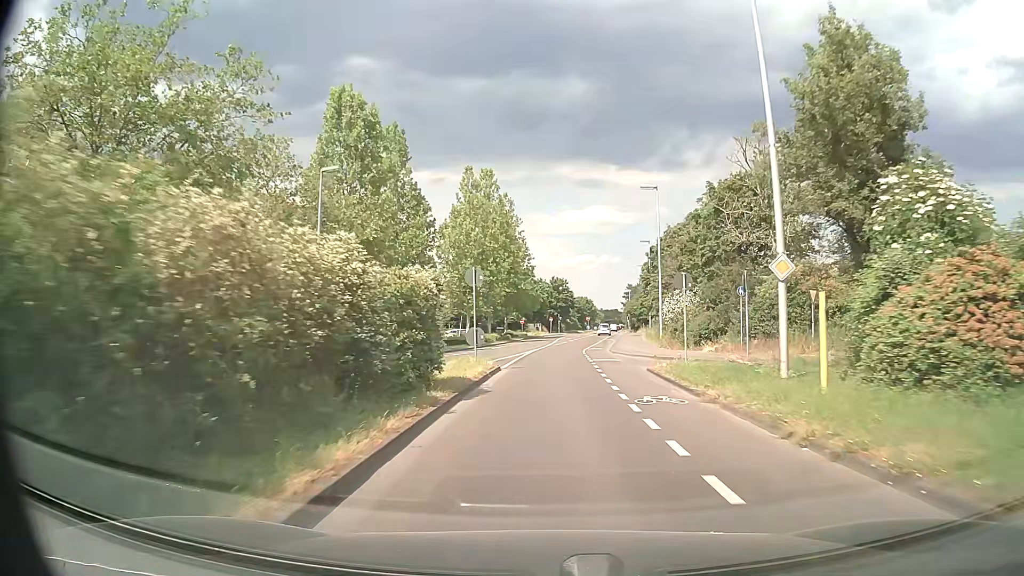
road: secondary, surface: asphalt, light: Day
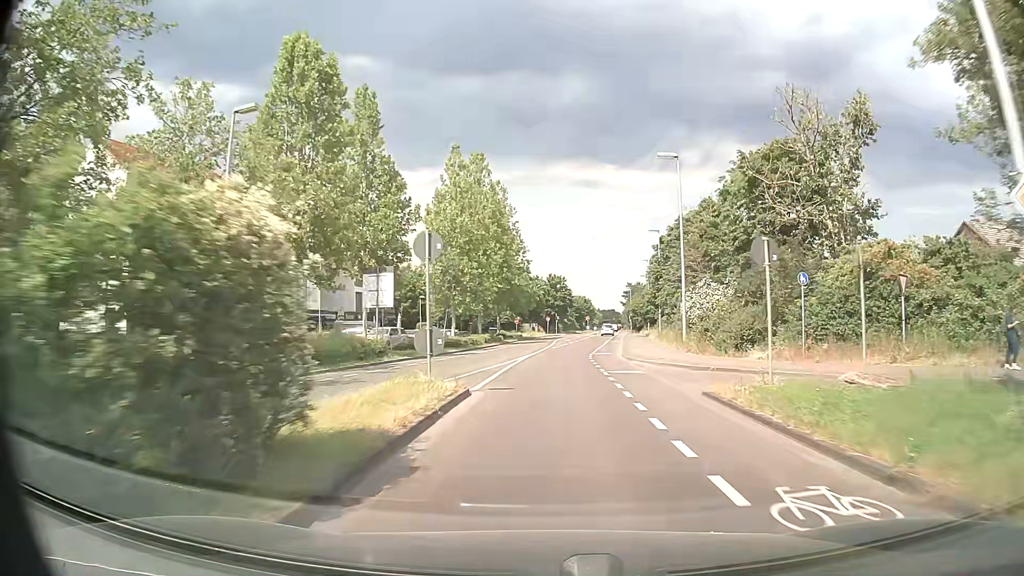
(0.0, +8.0) m; 0°
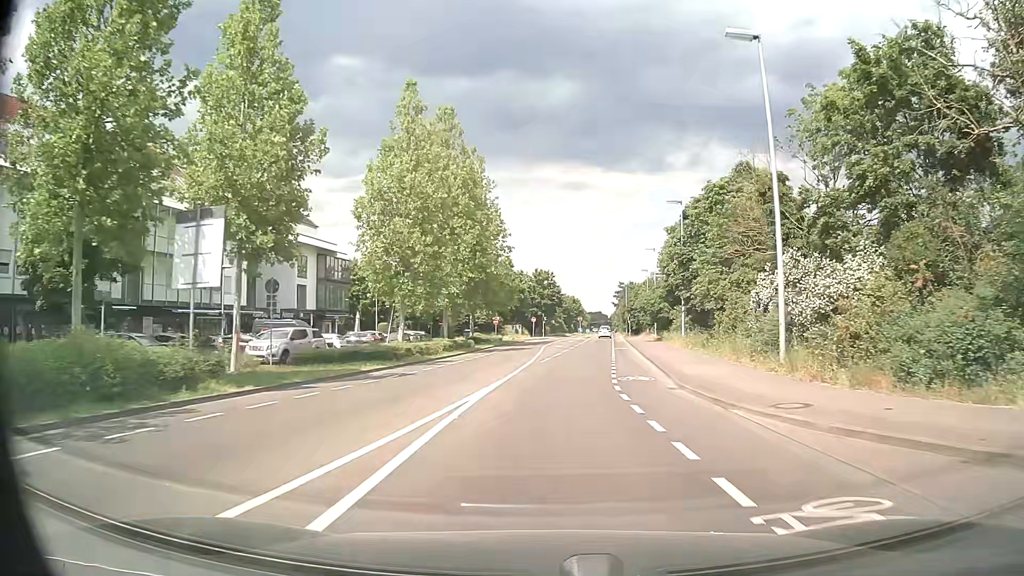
(+0.1, +16.0) m; +1°
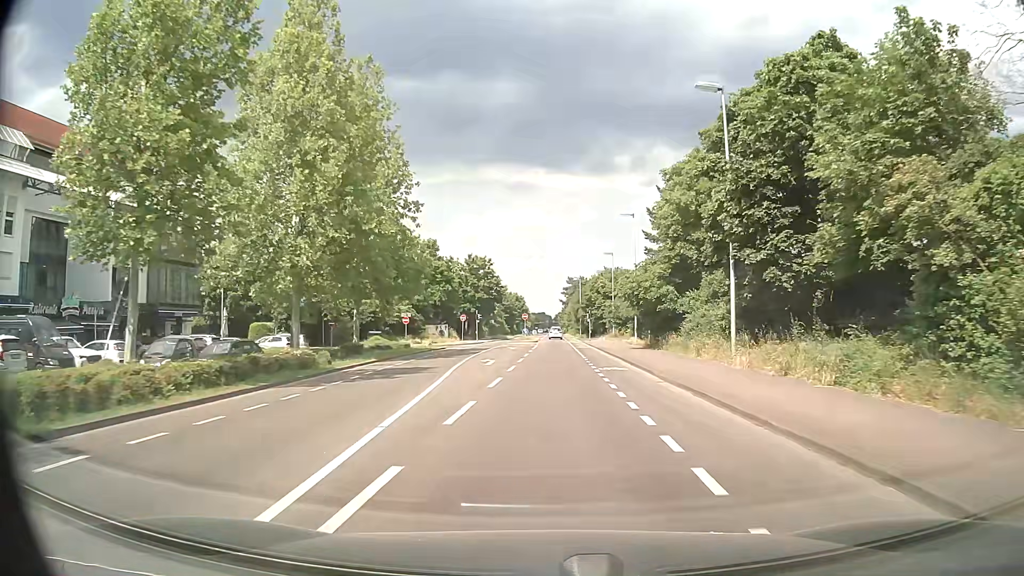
(+1.1, +23.7) m; +5°
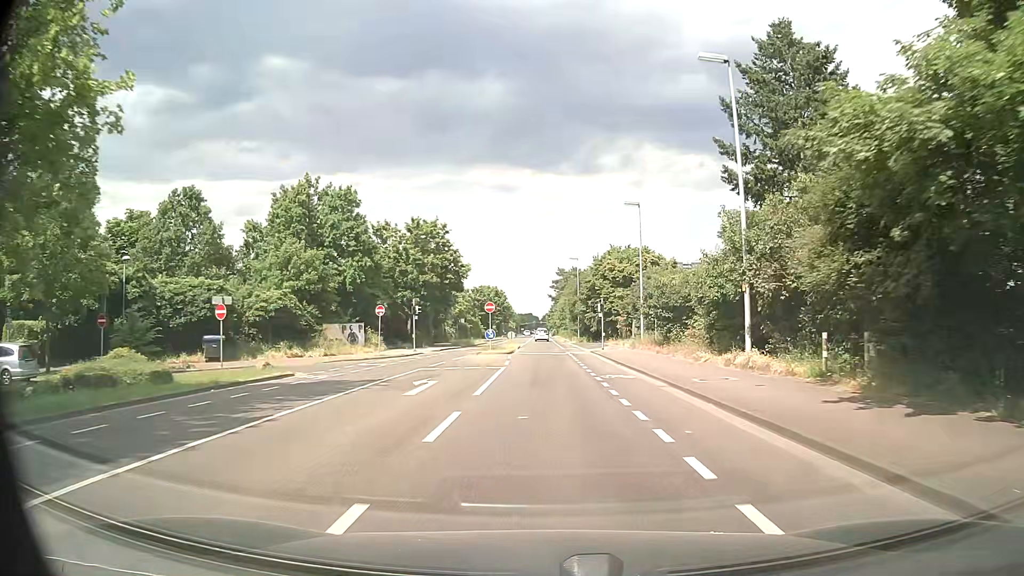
(+0.4, +31.6) m; +1°
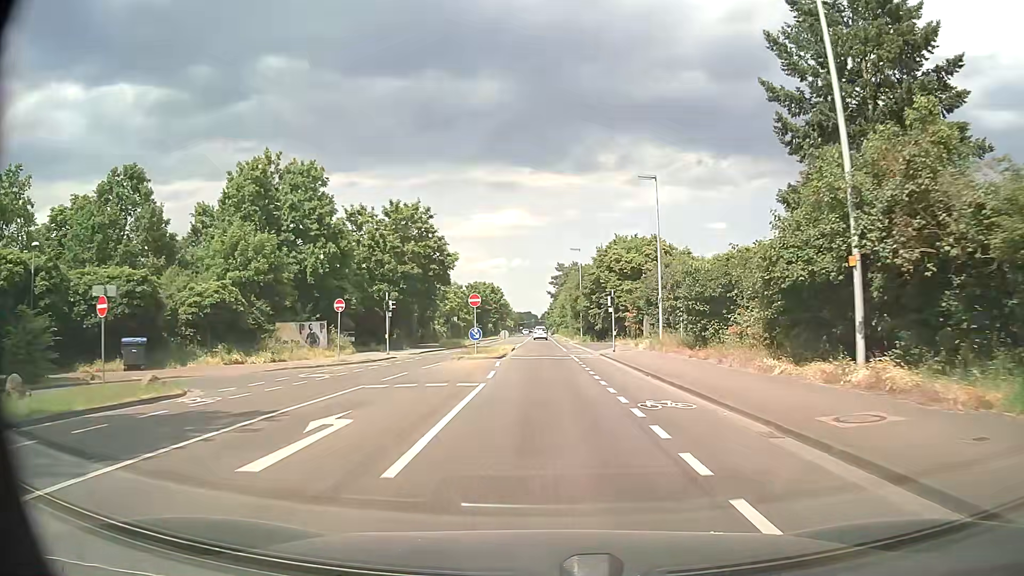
(0.0, +7.9) m; 0°
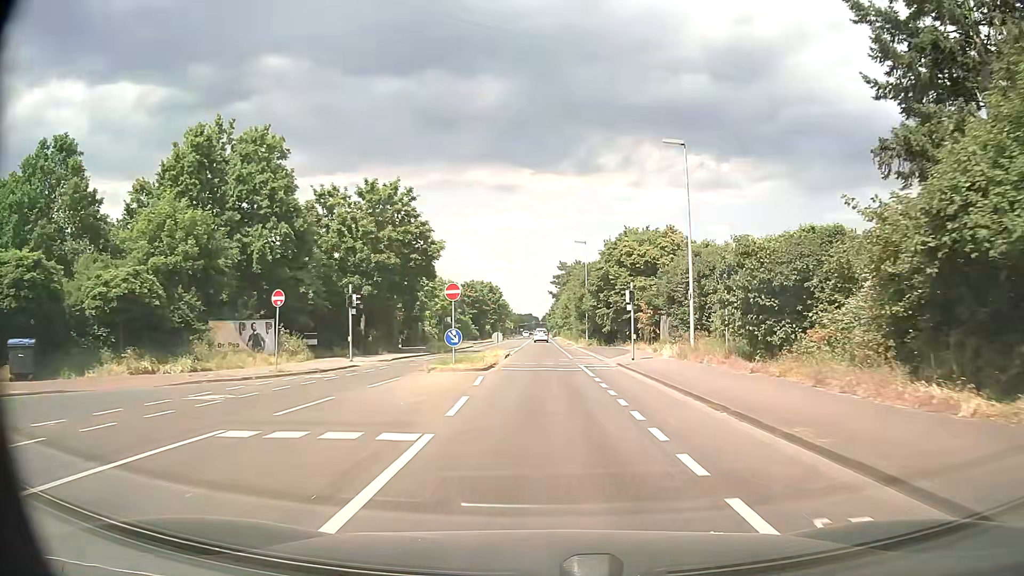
(0.0, +7.9) m; 0°
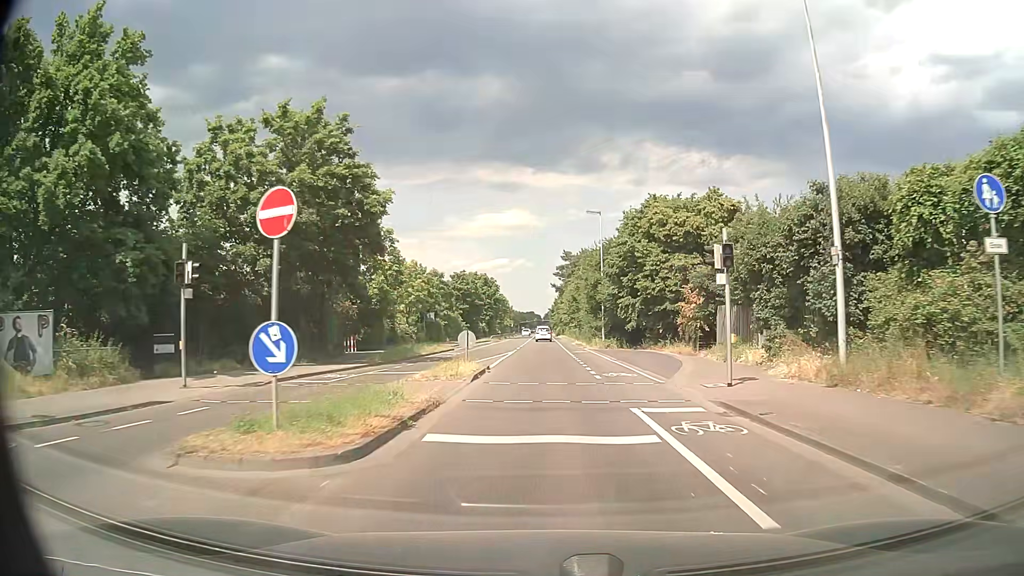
(0.0, +15.9) m; 0°
(0, +10) (0, +20) (0, +30) (0, +40) (0, +50) (0, +60) (0, +70) (0, +80) (0, +90) (0, +100) m
